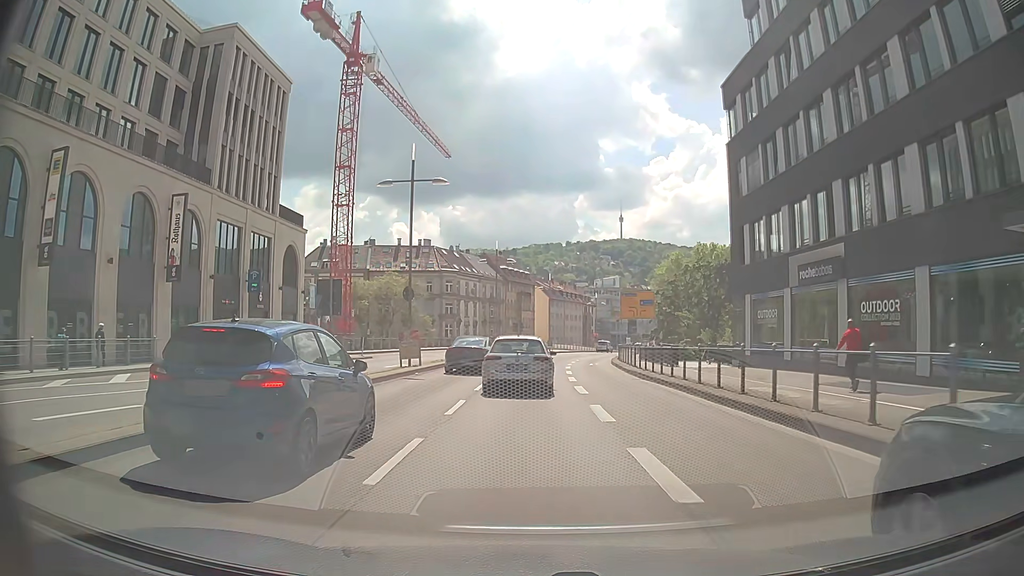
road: primary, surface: asphalt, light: Day
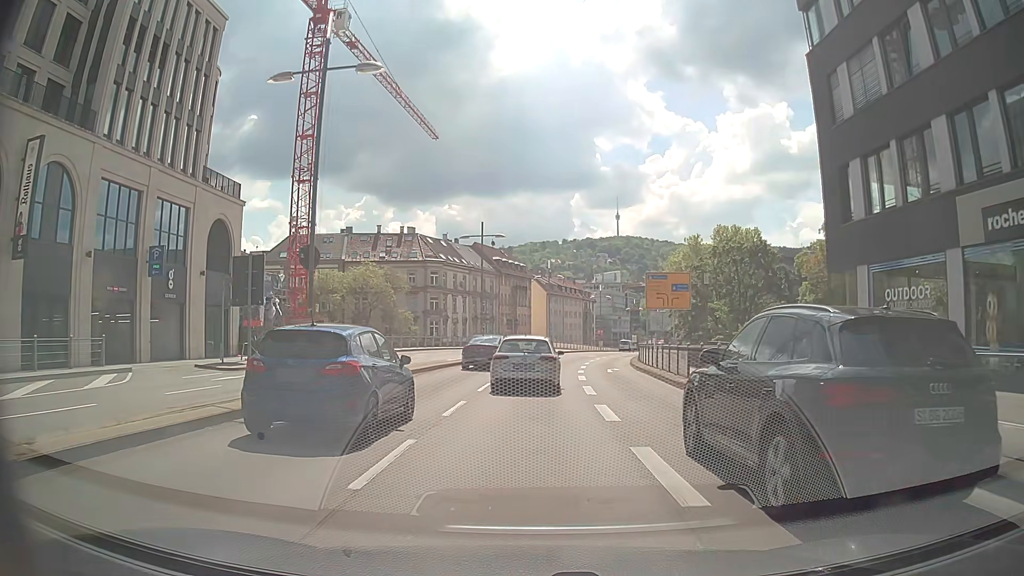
(0.0, +12.3) m; 0°
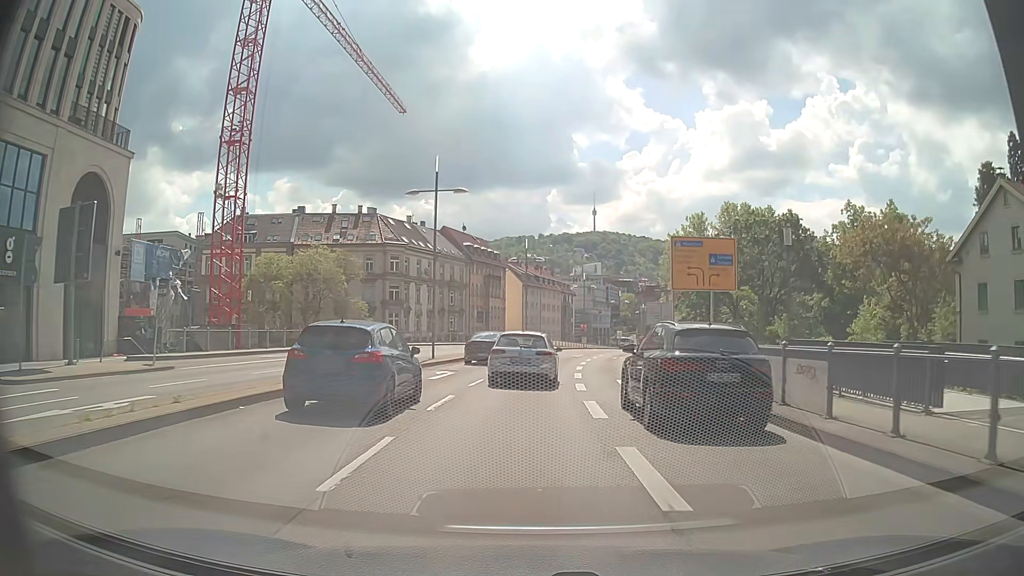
(+0.2, +12.1) m; +2°
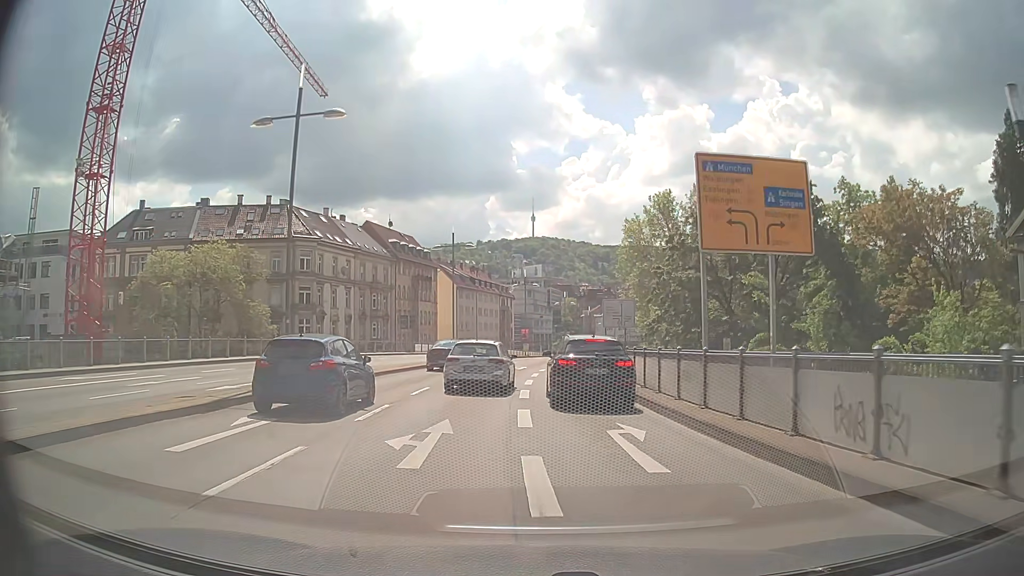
(+0.6, +12.1) m; +6°
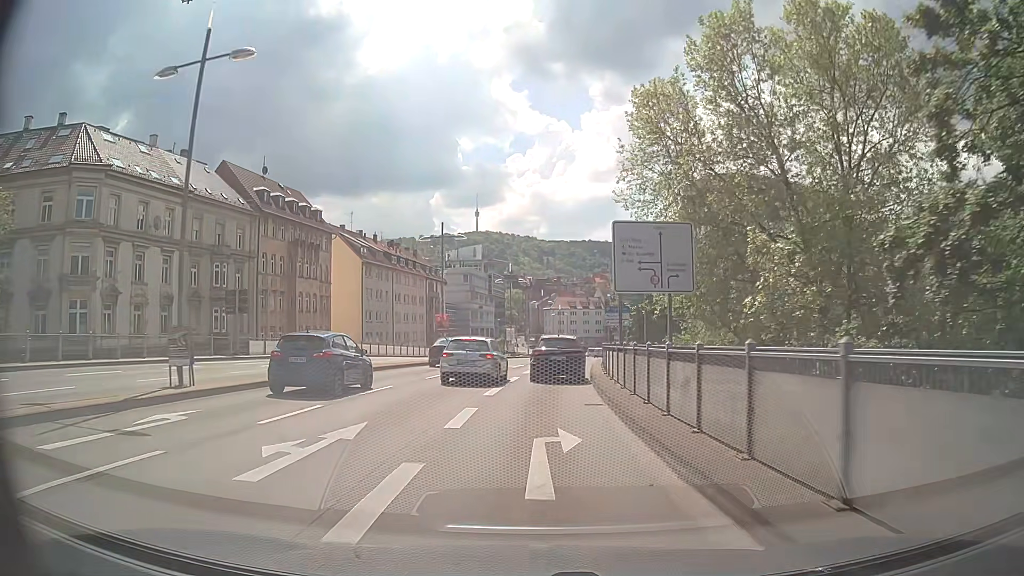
(+1.2, +31.6) m; +4°
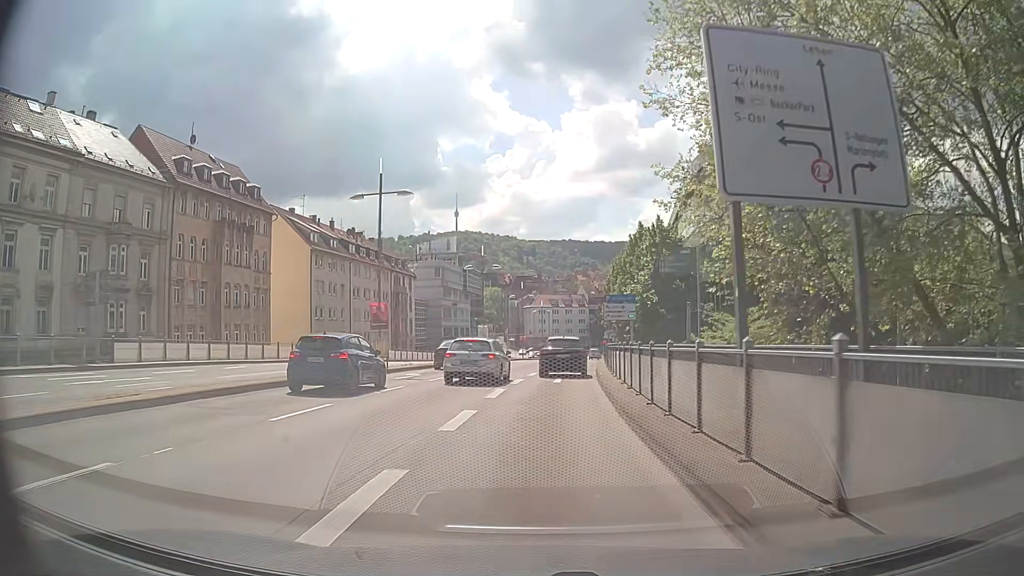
(+0.2, +12.8) m; +2°
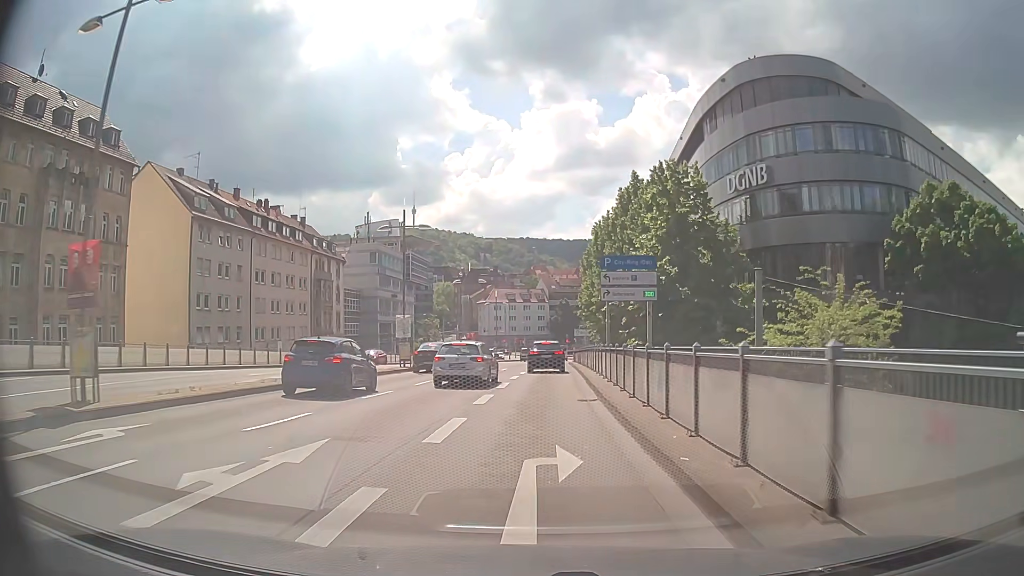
(+0.5, +18.9) m; +3°
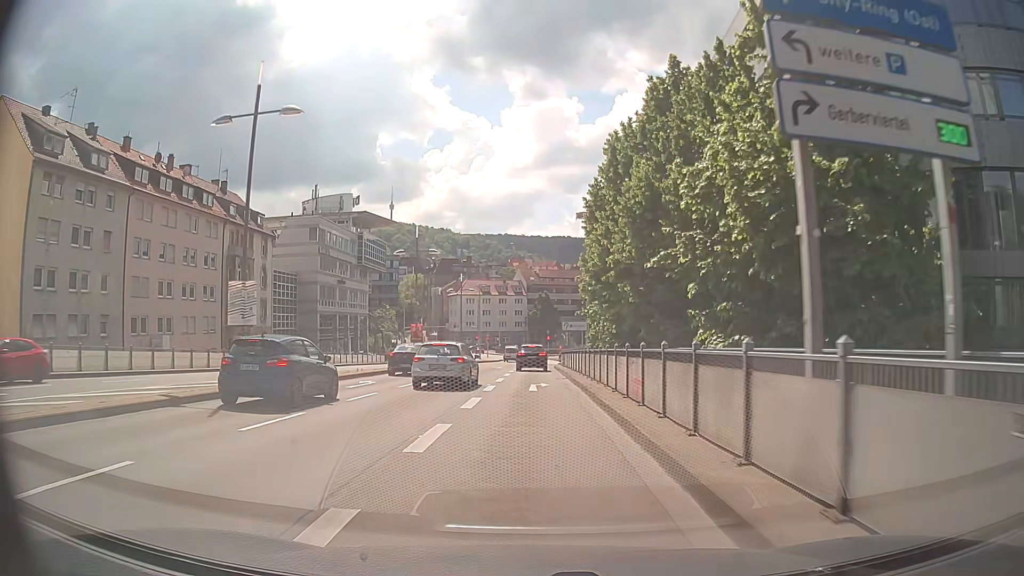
(+0.4, +18.9) m; +2°
